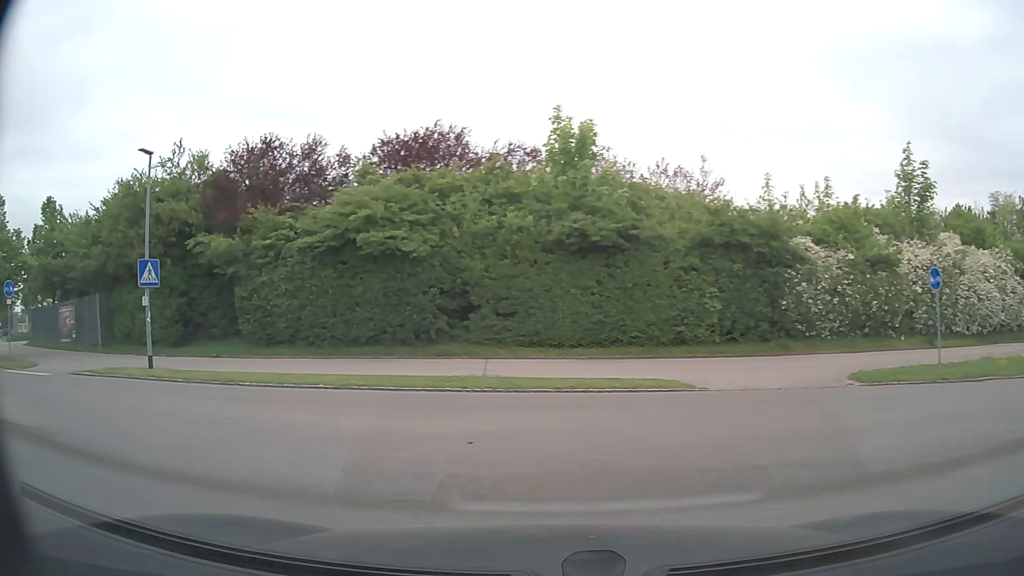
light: Day
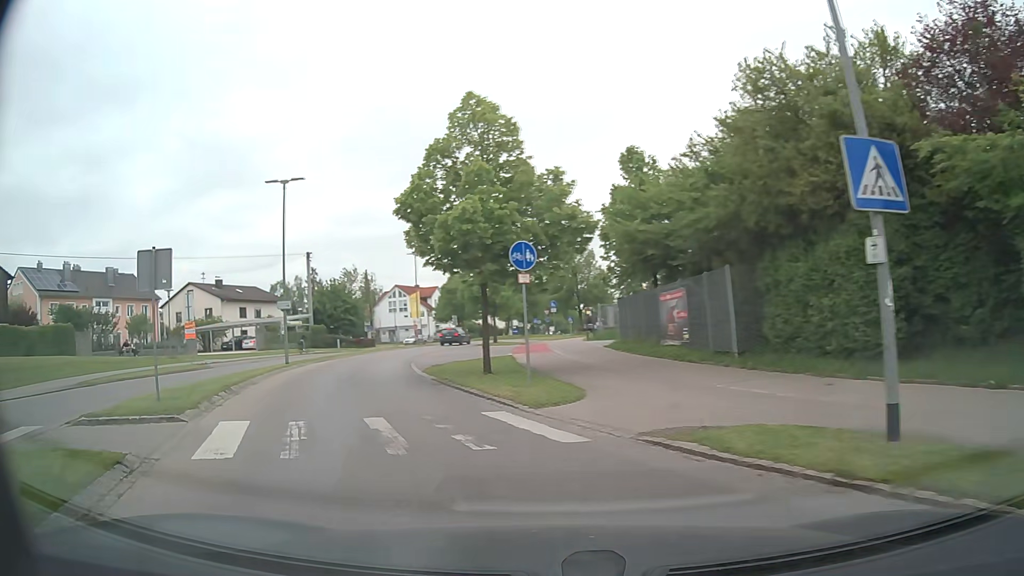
(-6.7, +11.0) m; -54°
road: tertiary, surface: asphalt
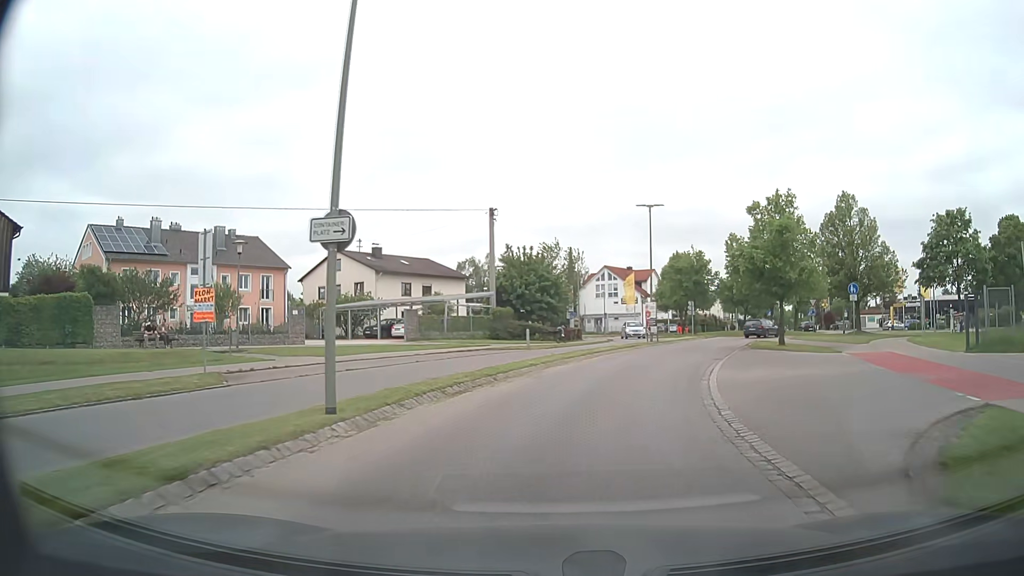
(-5.1, +19.1) m; -17°
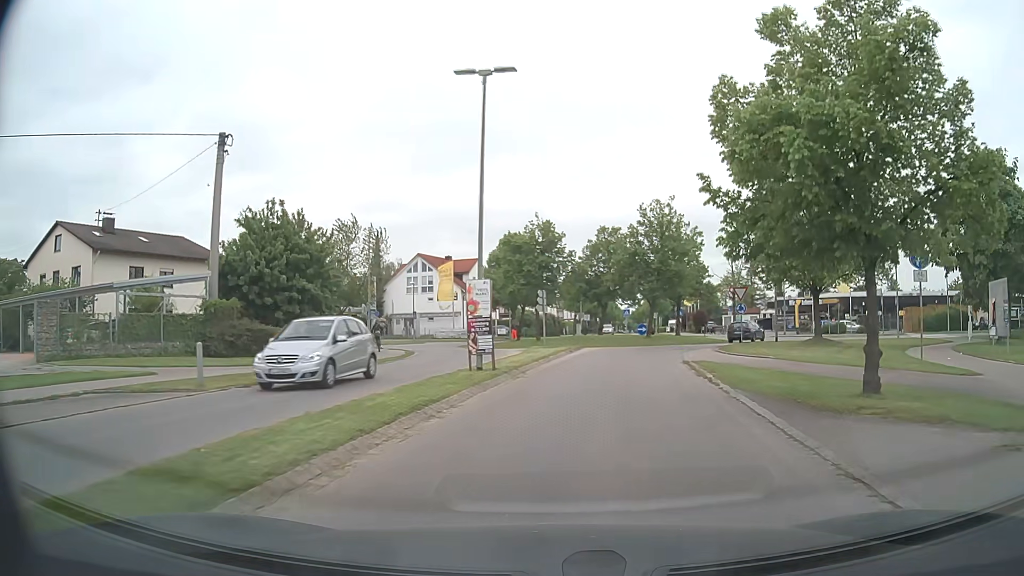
(+2.5, +21.1) m; +15°
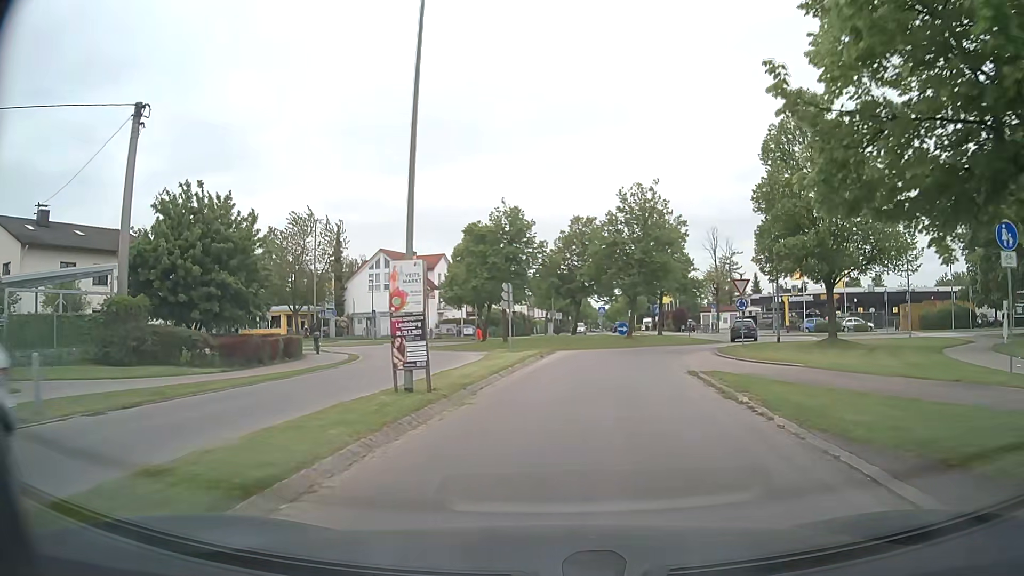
(+0.1, +5.2) m; +2°
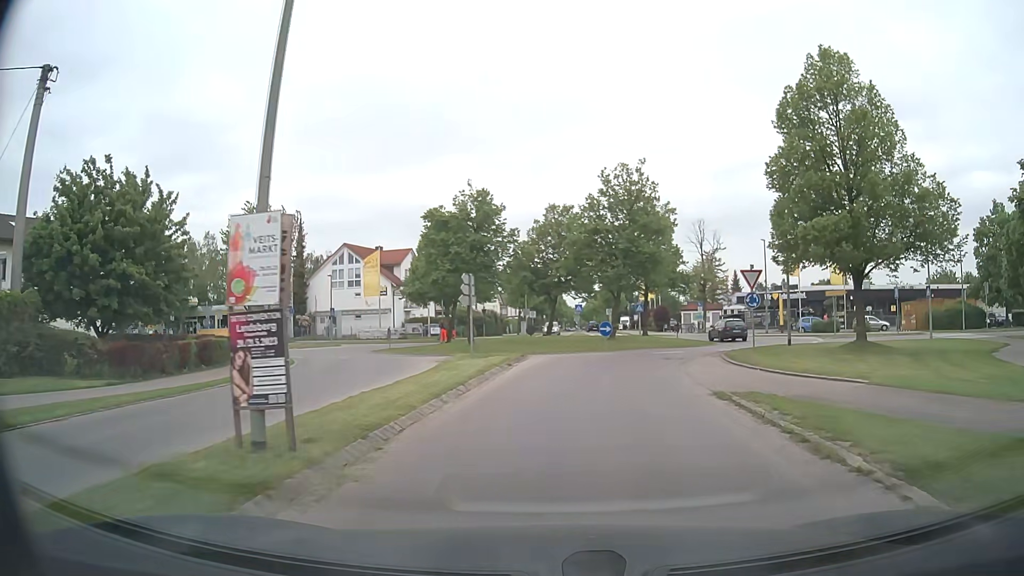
(+0.1, +5.2) m; +1°
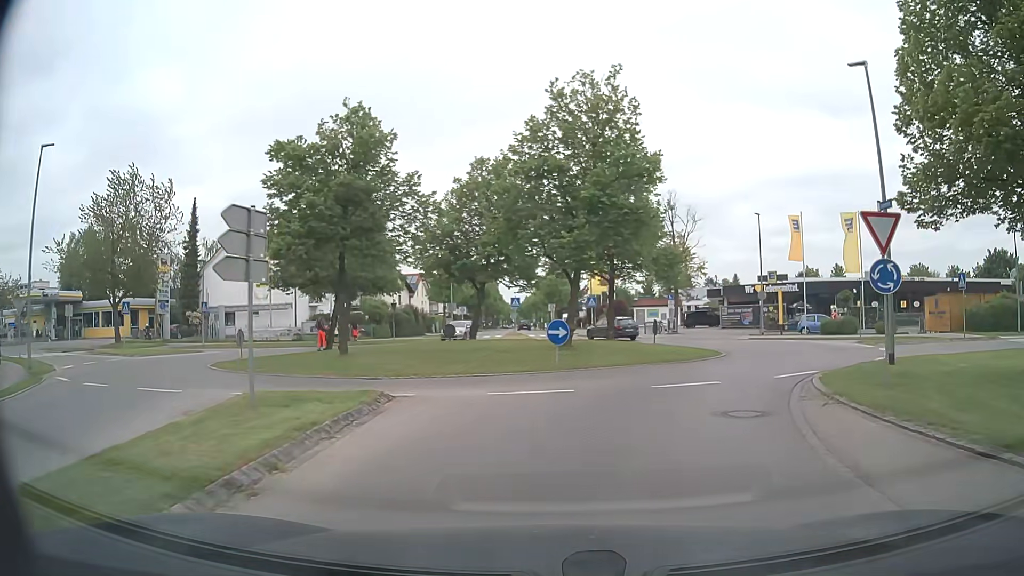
(+0.9, +13.6) m; +6°
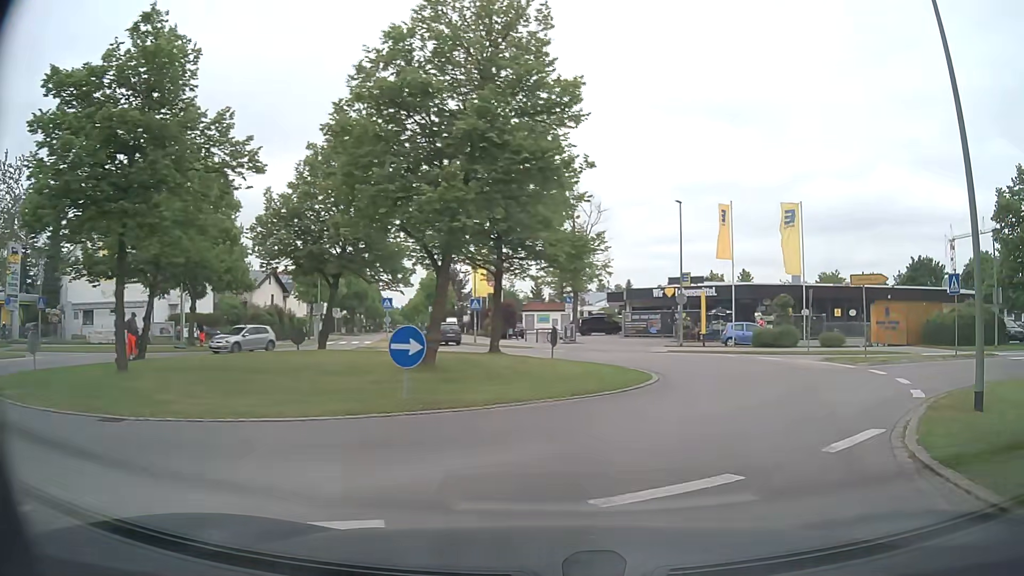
(+0.5, +7.7) m; +9°
(+2, +10) (+5, +19) (+3, +29) (-2, +38) (-7, +47) (-10, +56) (-12, +66) (-14, +76) (-17, +85) (-19, +95) m
